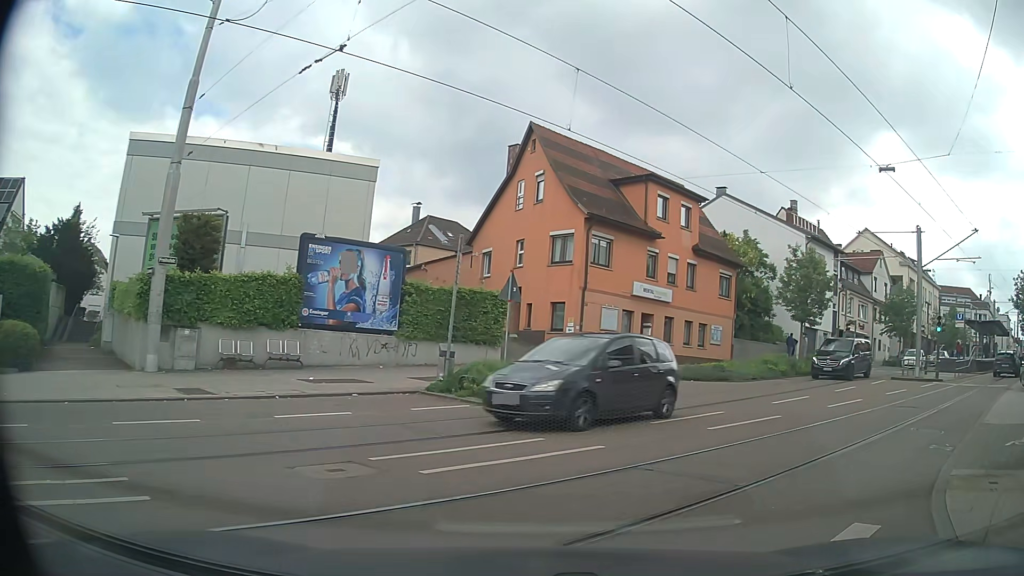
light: Day
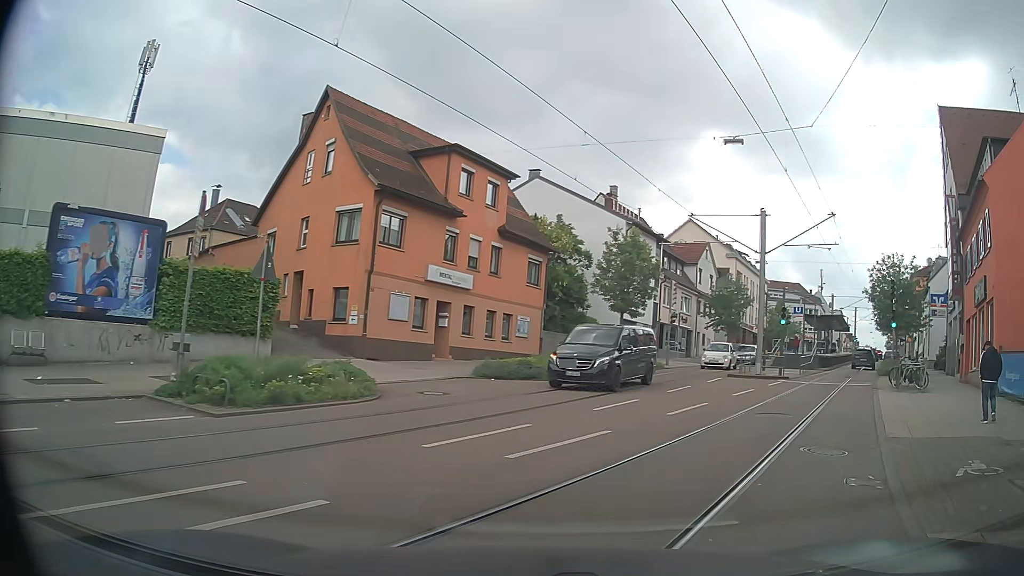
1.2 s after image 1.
(+0.6, +3.9) m; +18°
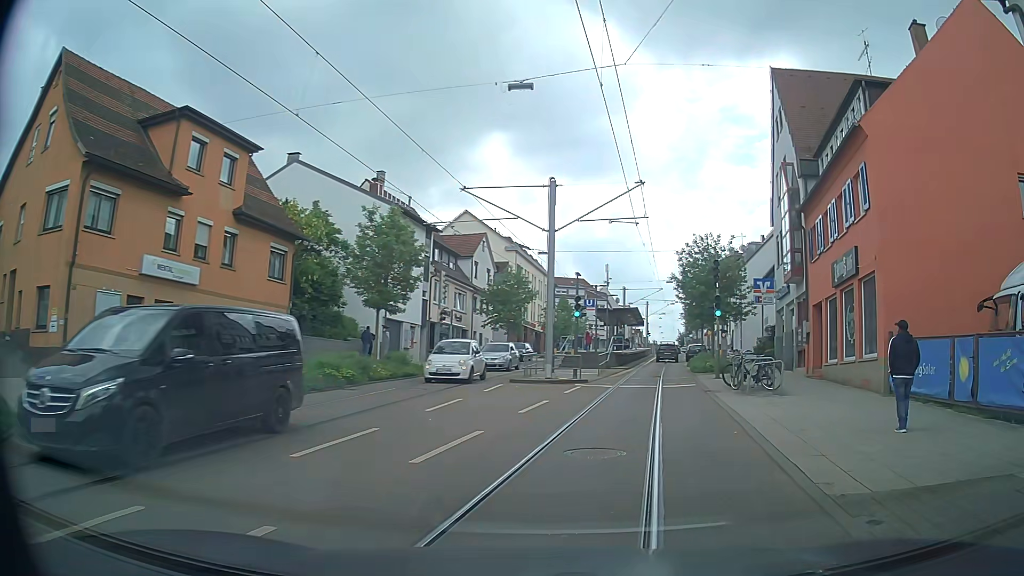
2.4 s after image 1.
(+0.8, +5.7) m; +18°
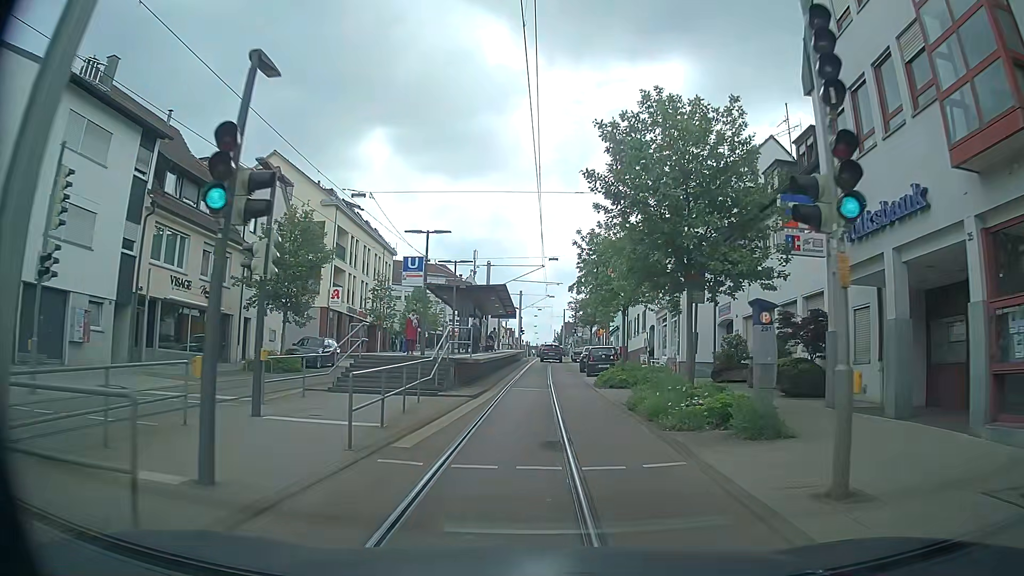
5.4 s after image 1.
(+3.0, +20.6) m; +10°
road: tertiary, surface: asphalt
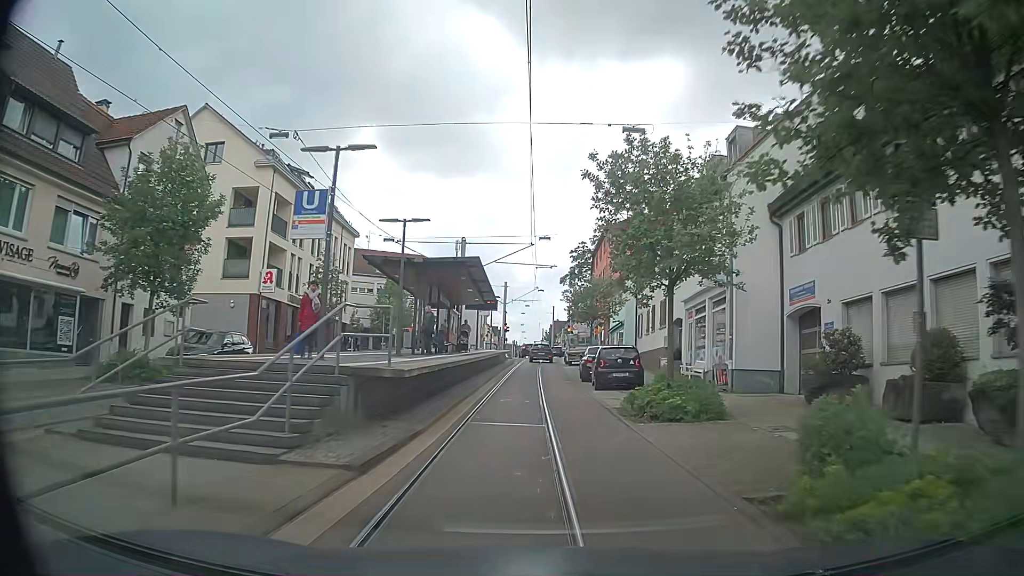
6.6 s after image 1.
(+0.1, +10.1) m; 0°
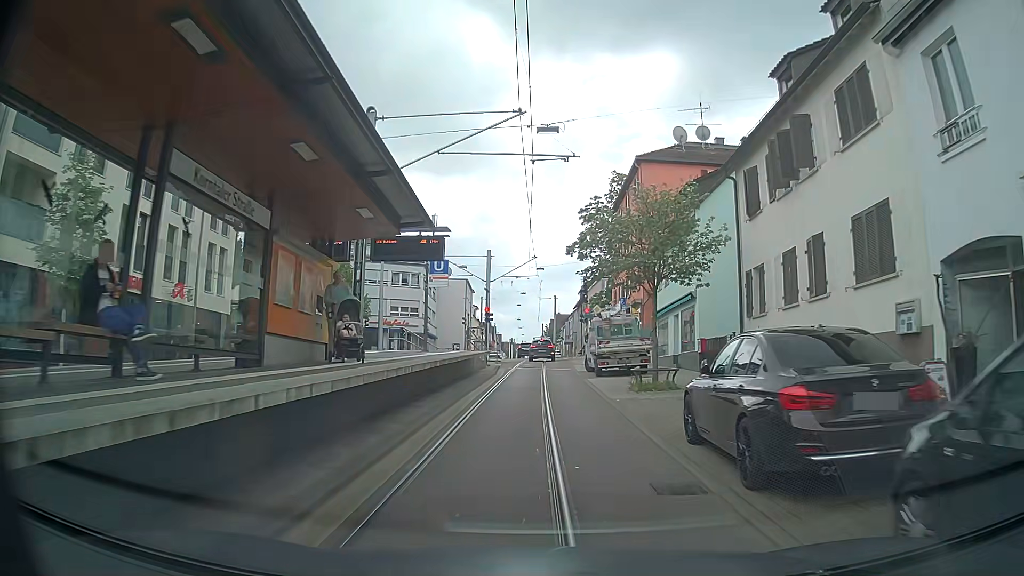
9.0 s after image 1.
(+0.6, +21.3) m; +2°
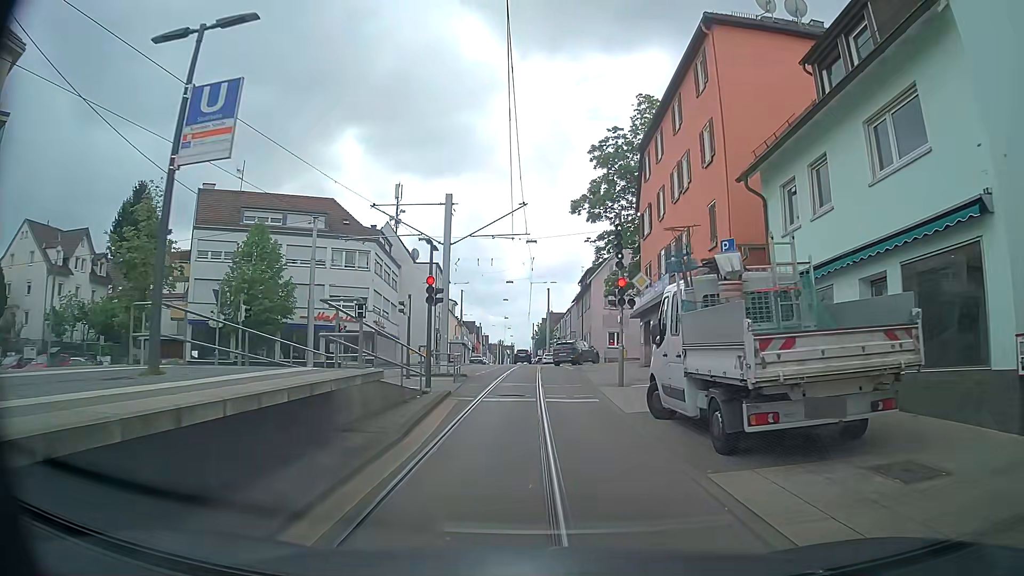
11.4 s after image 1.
(0.0, +17.6) m; 0°
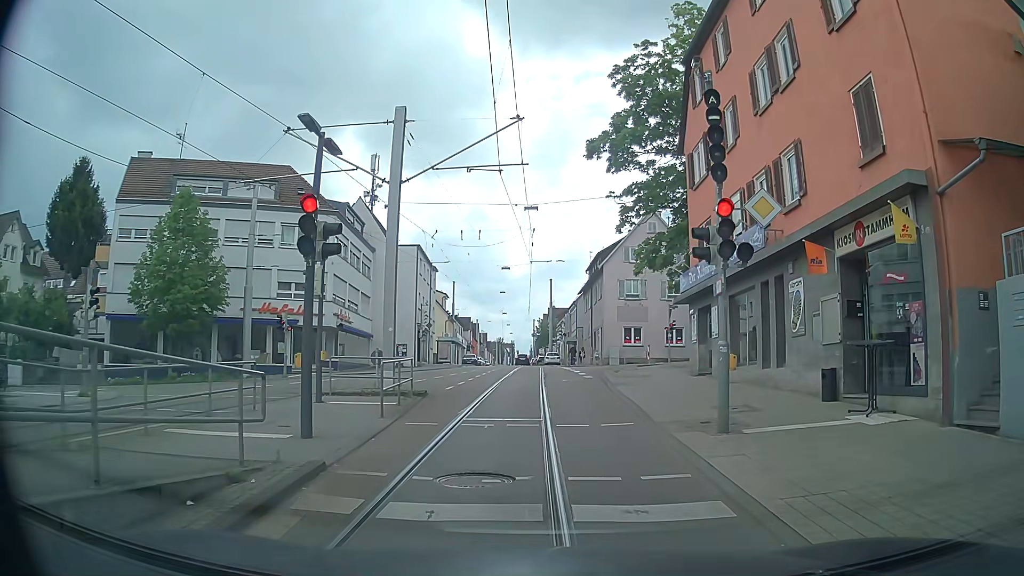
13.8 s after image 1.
(+0.1, +10.2) m; +1°
